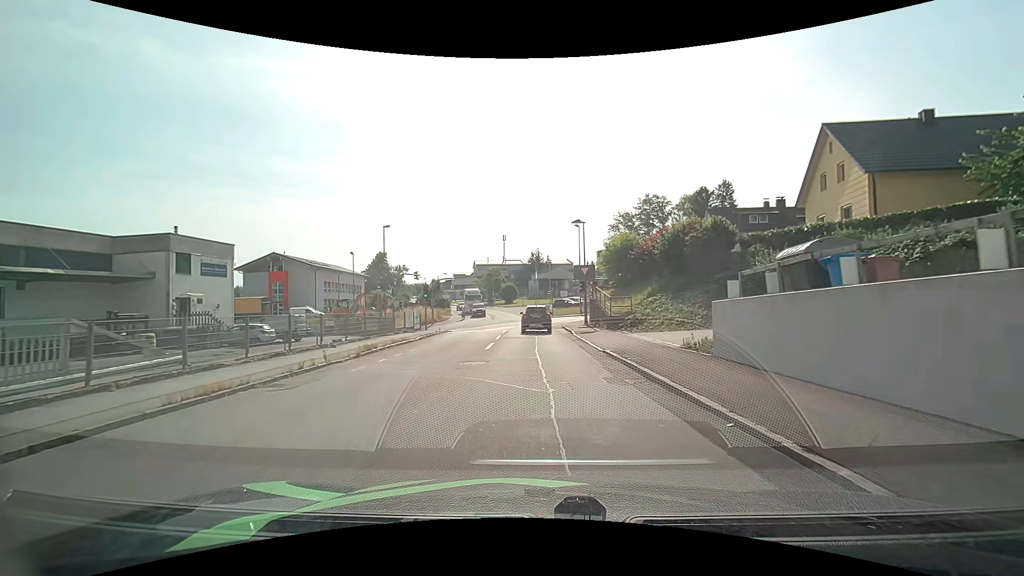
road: residential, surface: asphalt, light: Day
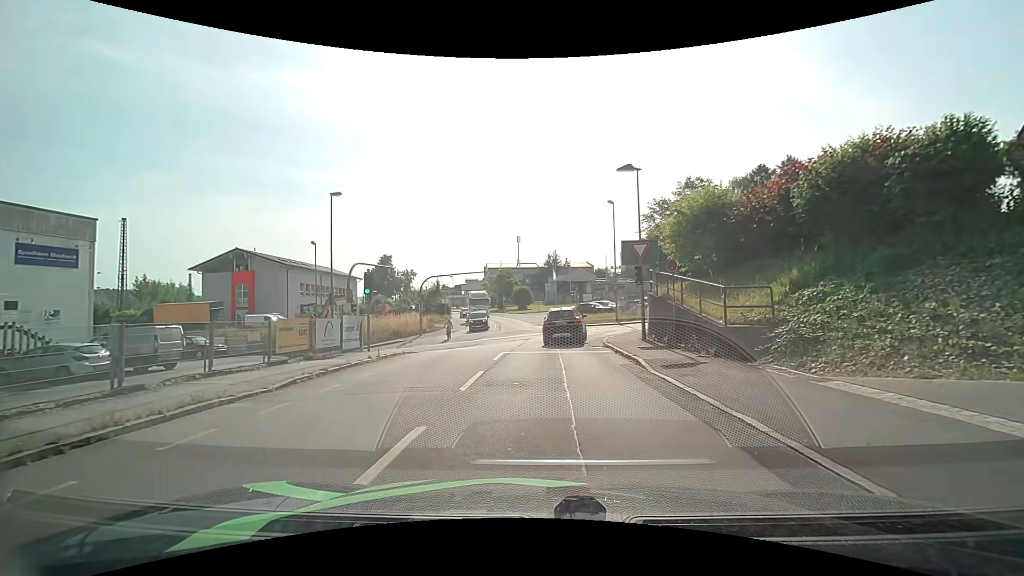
(-0.2, +15.0) m; -1°
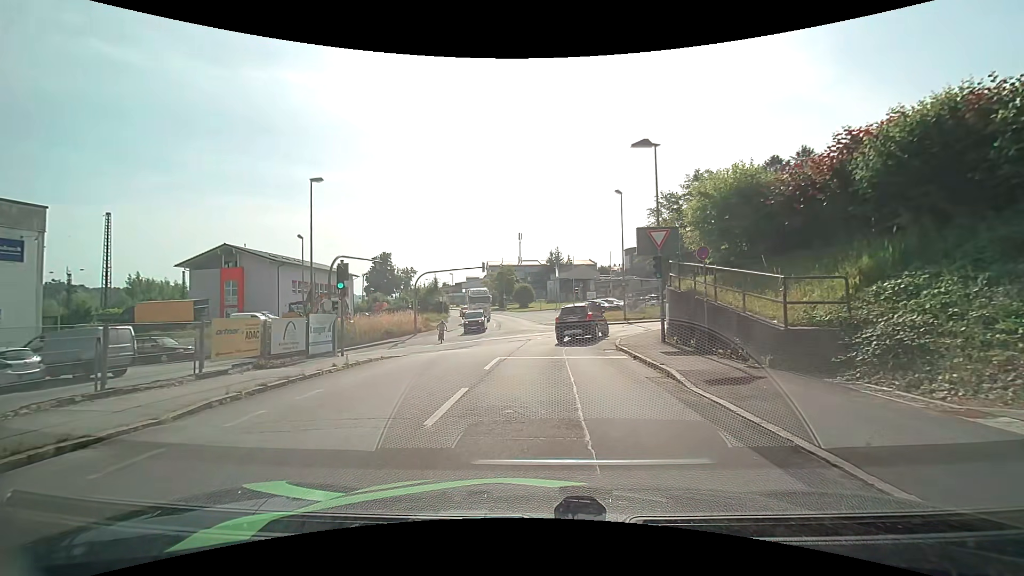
(0.0, +3.0) m; -1°
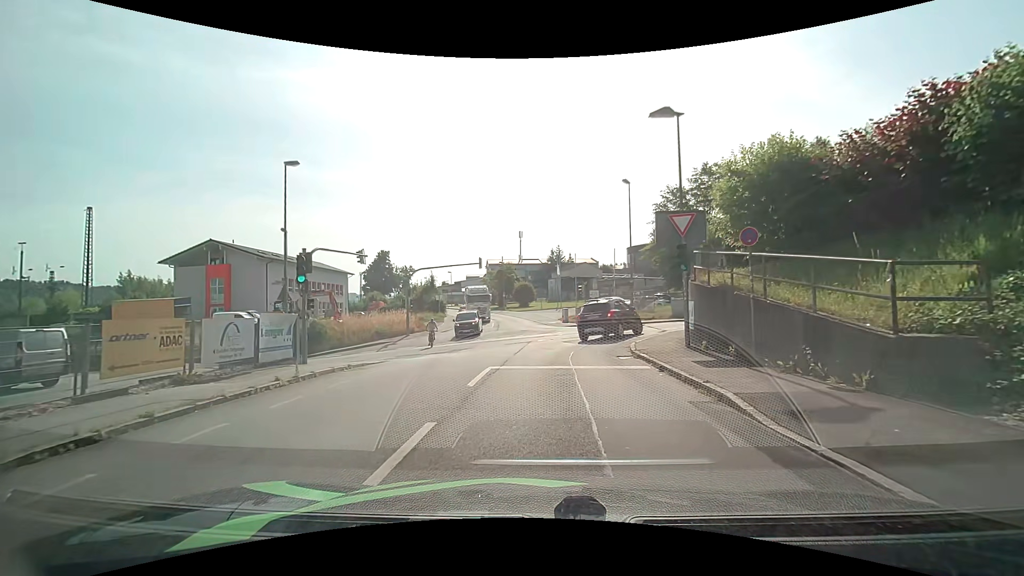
(0.0, +3.0) m; 0°
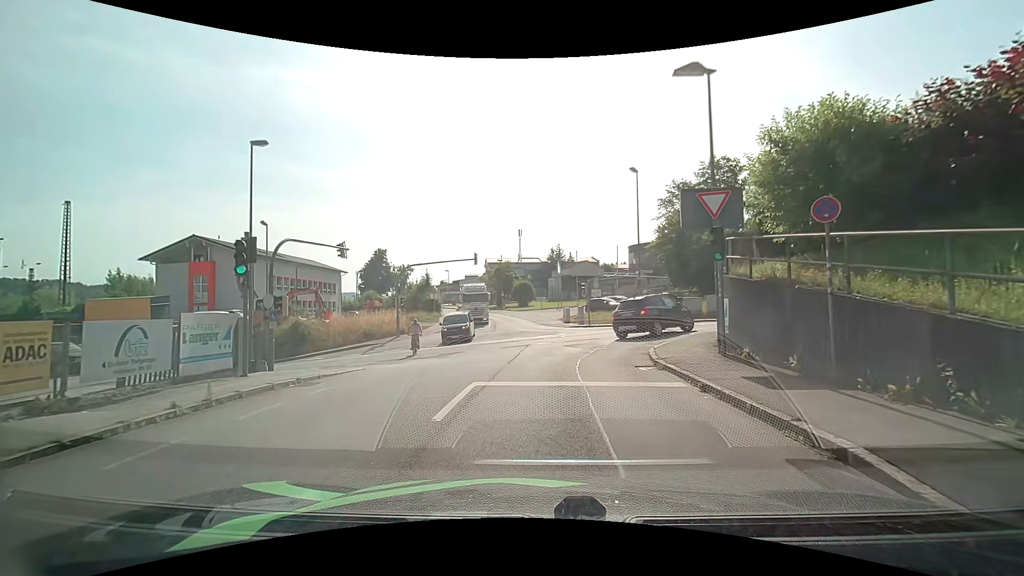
(0.0, +2.9) m; 0°
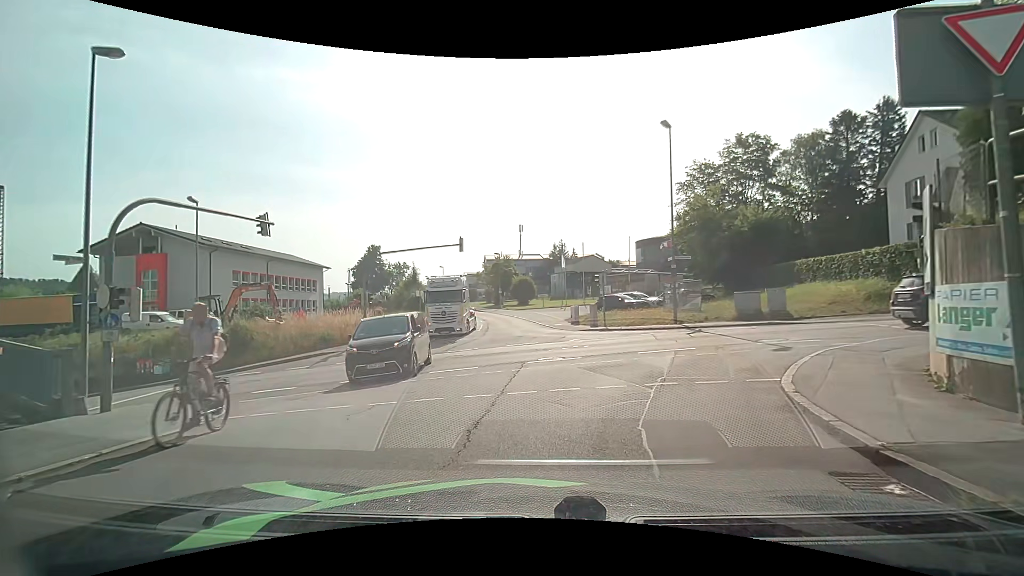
(0.0, +8.0) m; 0°
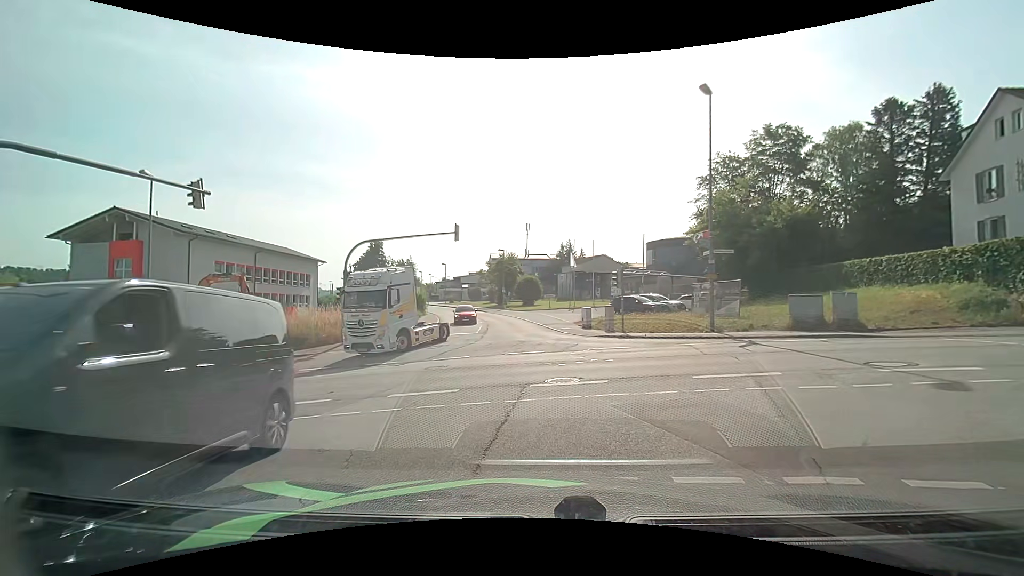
(0.0, +4.4) m; -1°
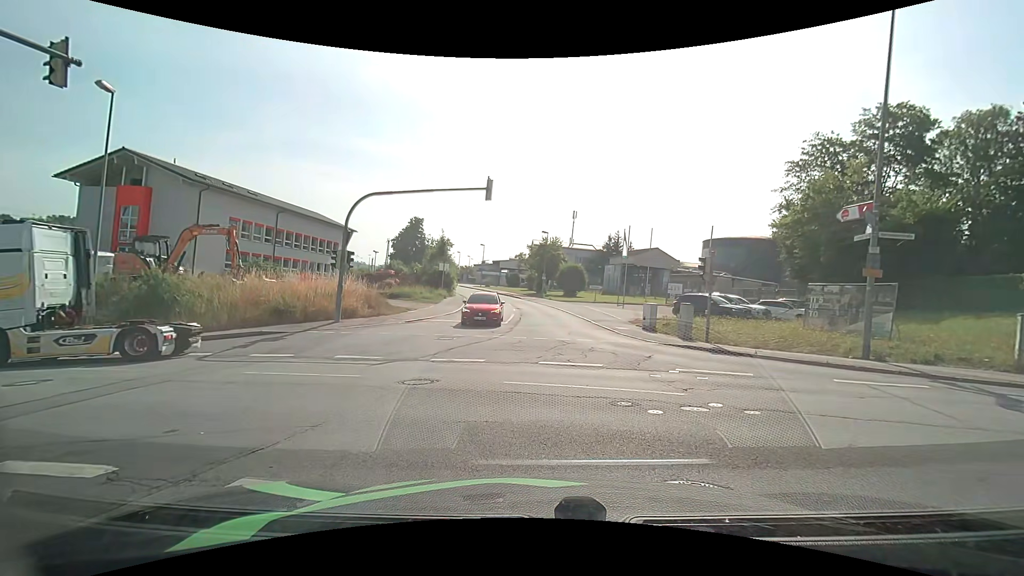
(-0.2, +6.6) m; -4°
